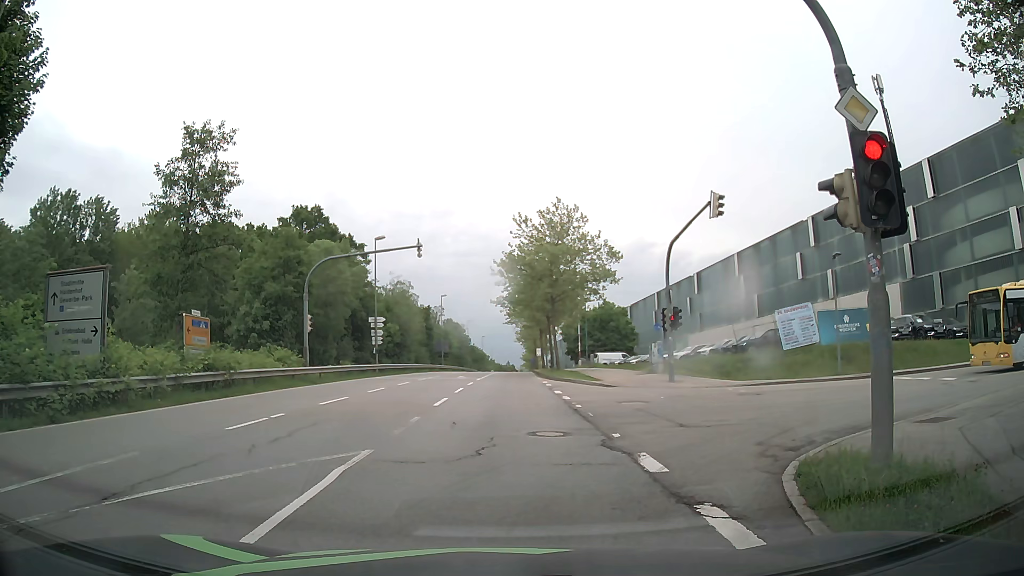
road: secondary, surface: asphalt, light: Day
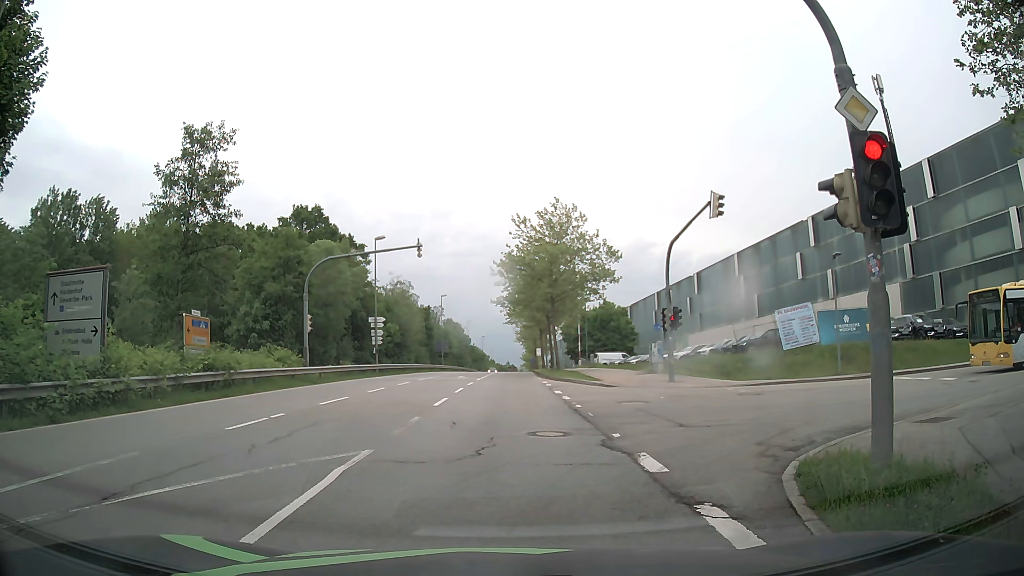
(0.0, 0.0) m; 0°
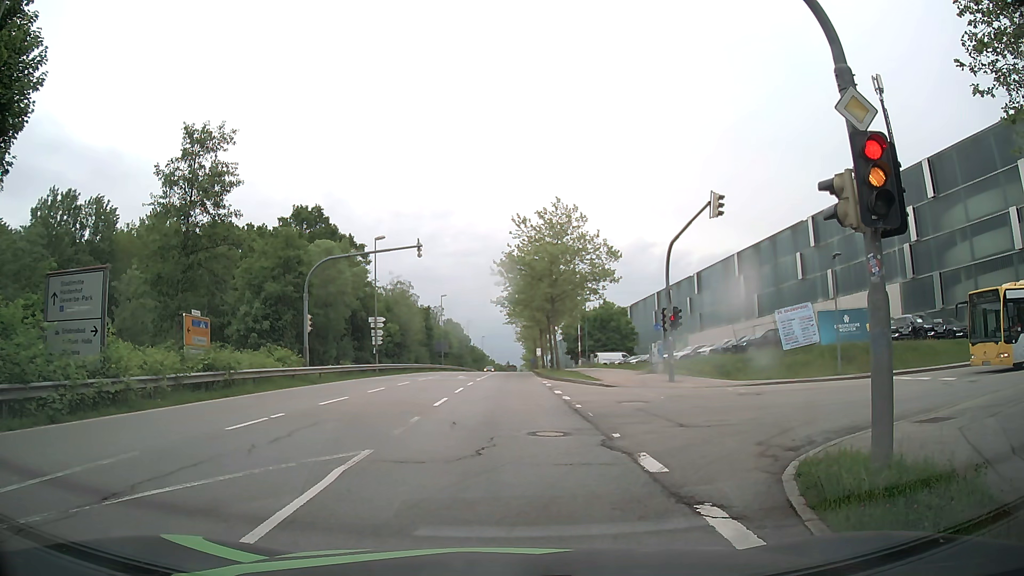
(0.0, 0.0) m; 0°
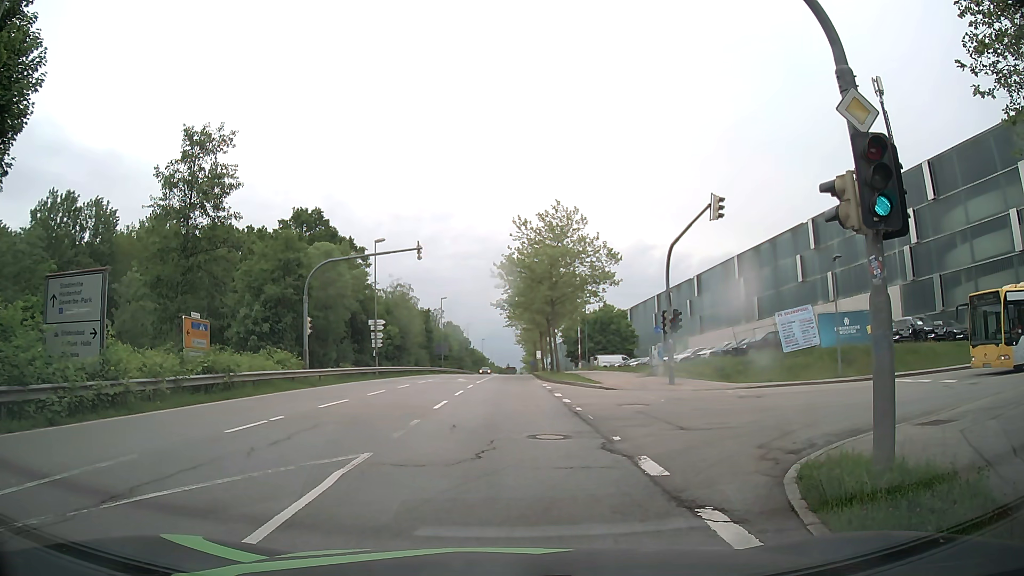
(0.0, 0.0) m; 0°
